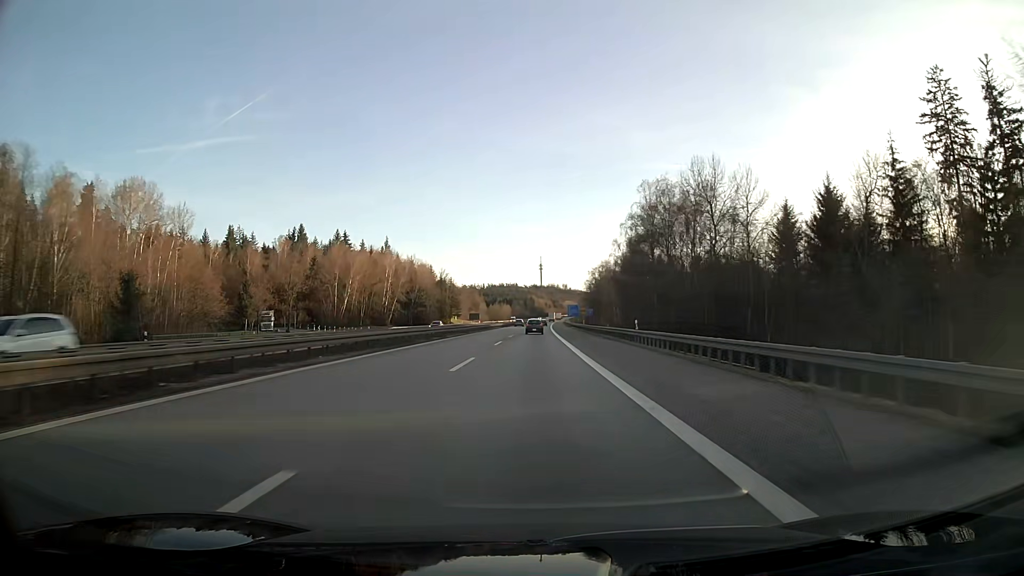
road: motorway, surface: asphalt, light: Day
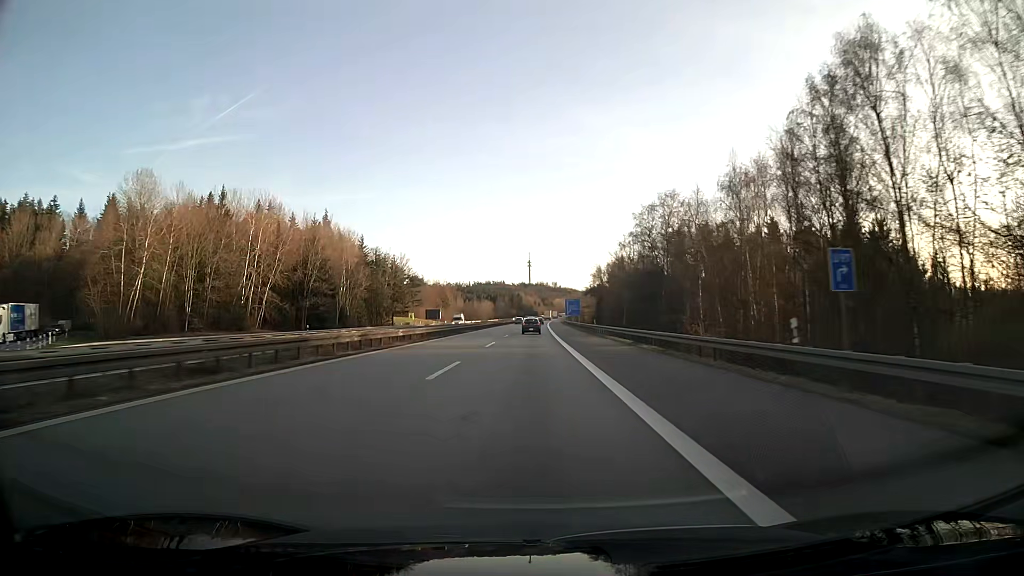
(+0.6, +74.8) m; +1°
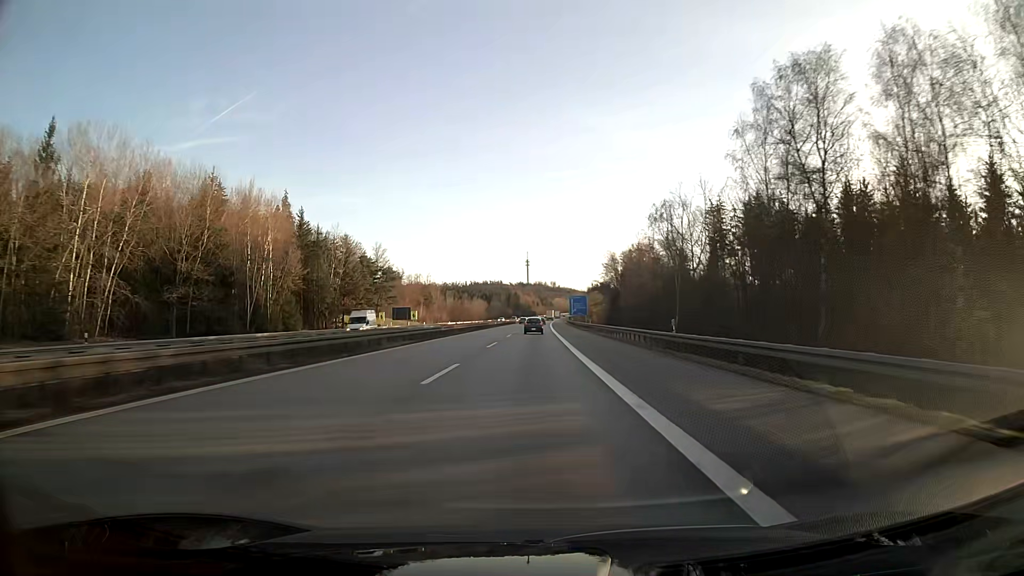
(+0.1, +37.1) m; 0°
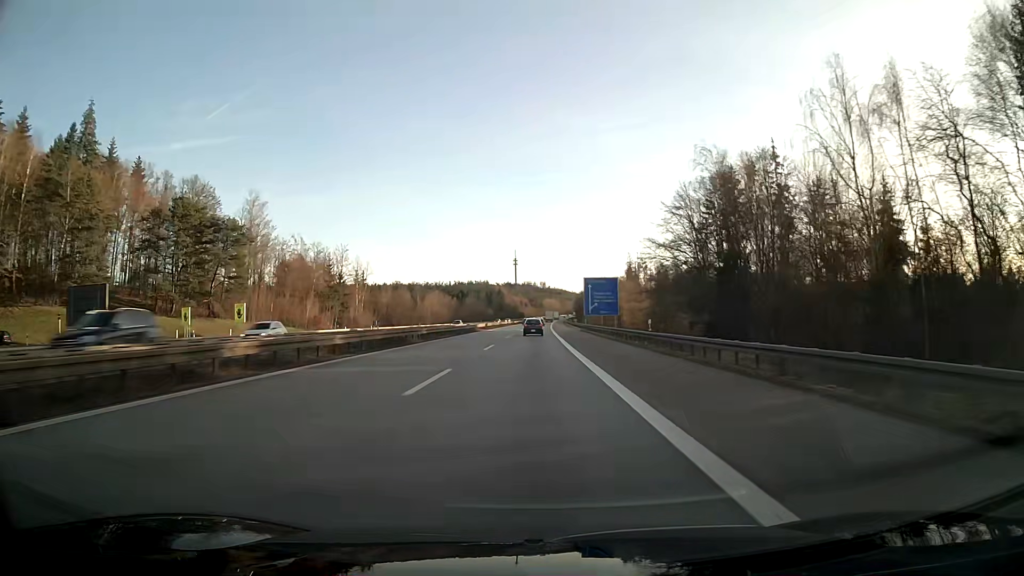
(+0.9, +91.9) m; +1°
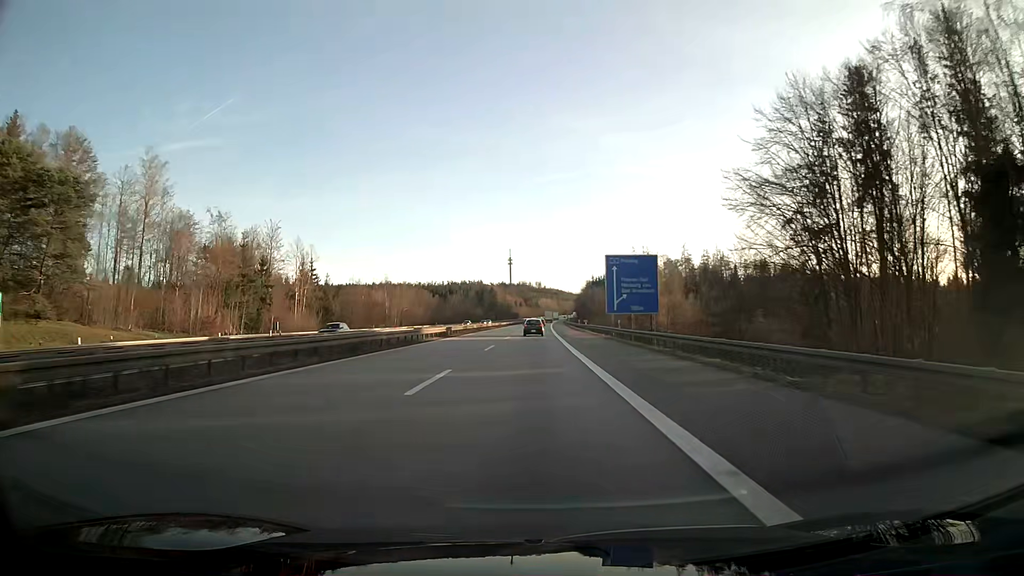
(+0.1, +36.5) m; 0°
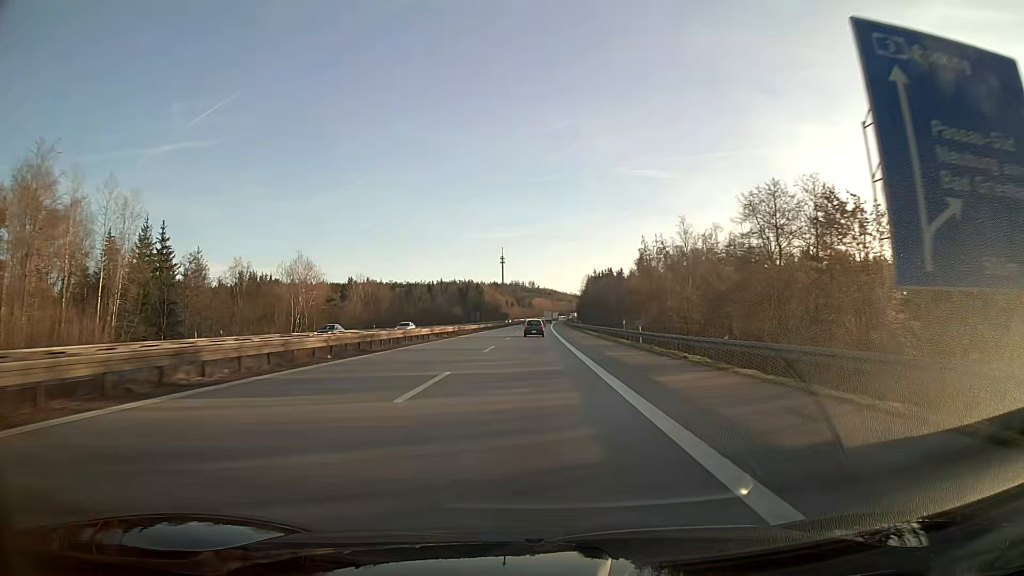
(+0.3, +54.6) m; +1°
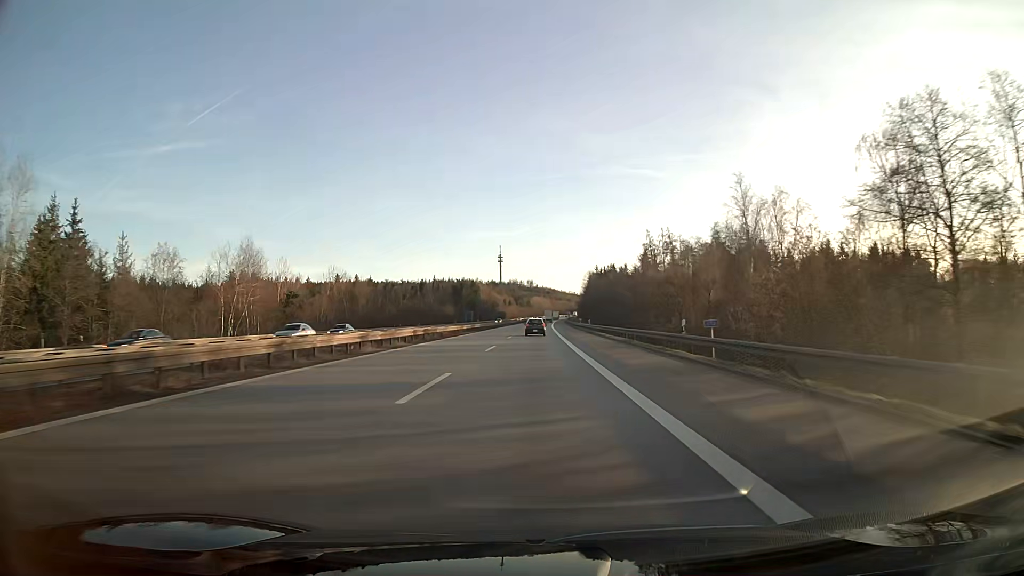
(0.0, +18.2) m; 0°
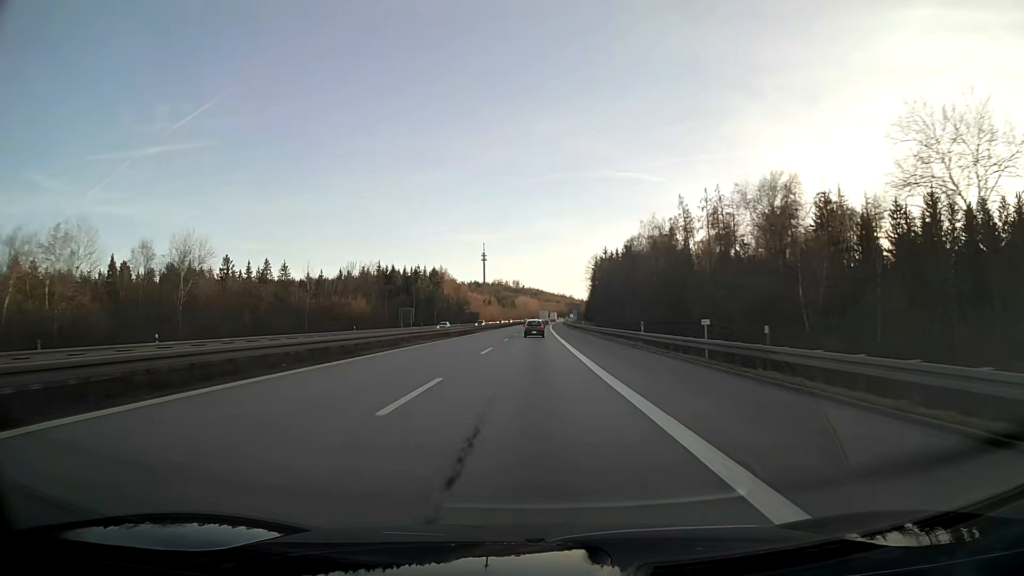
(+0.9, +91.6) m; +1°
